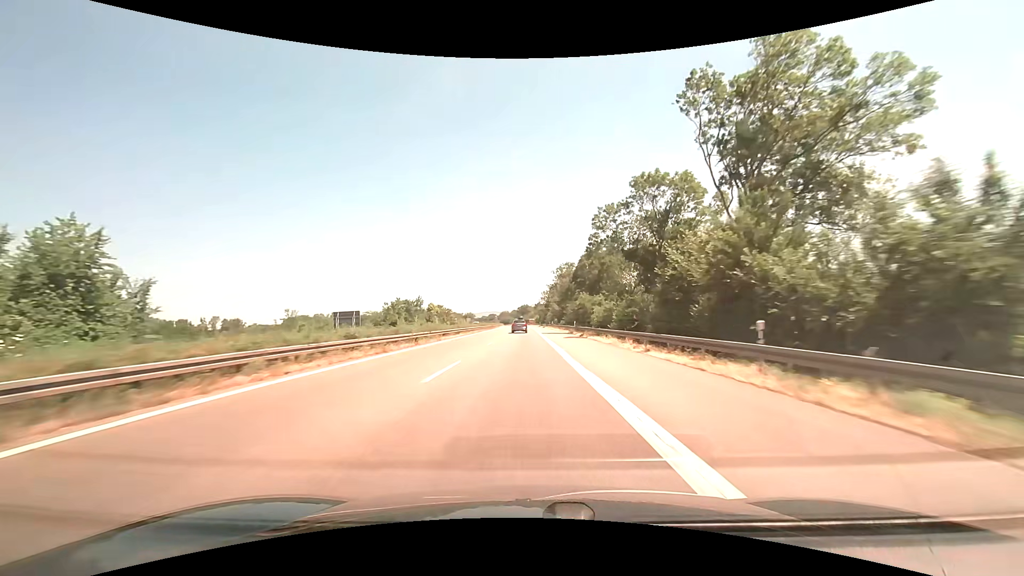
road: motorway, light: Day
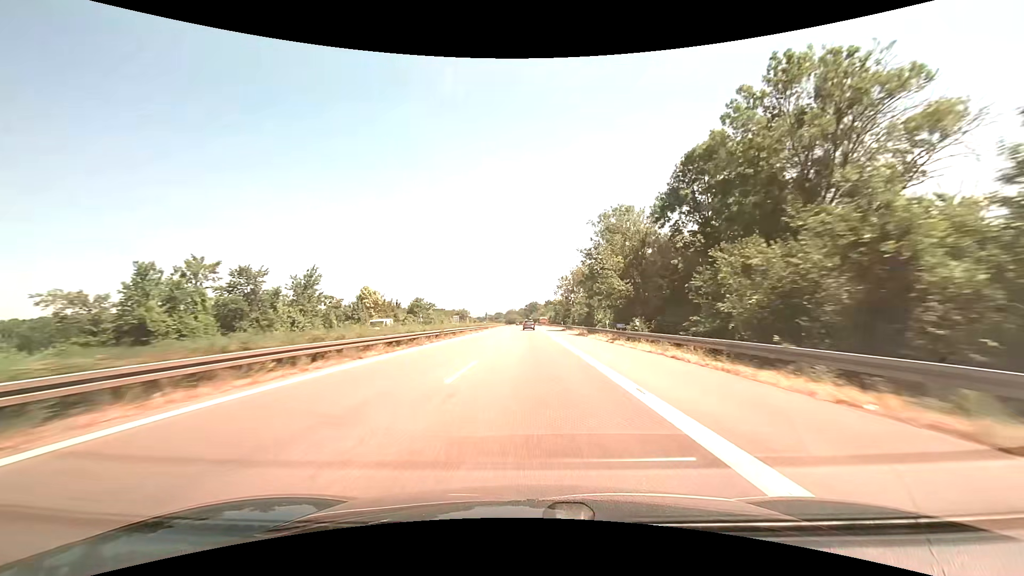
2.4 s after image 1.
(-0.8, +72.9) m; -1°
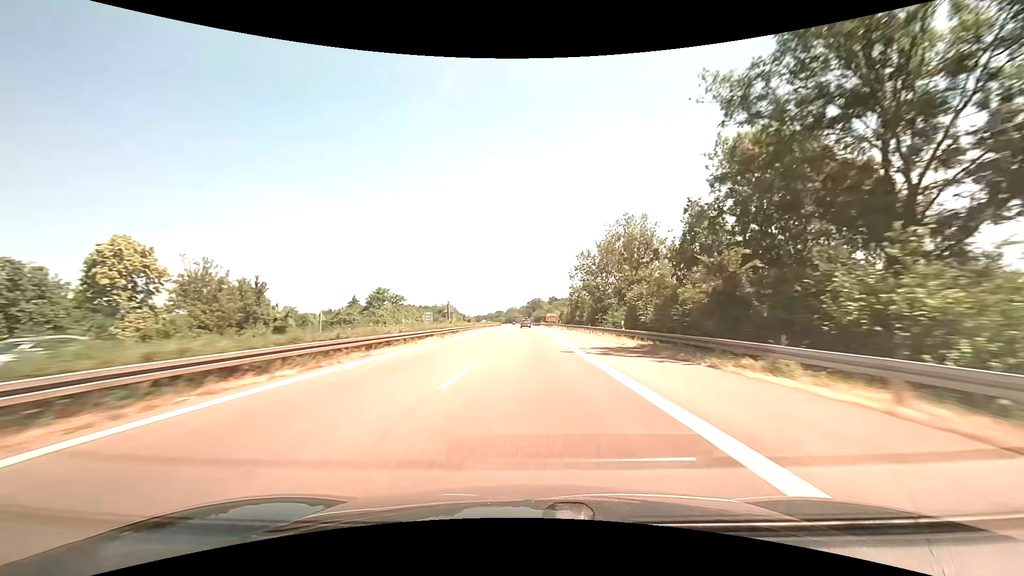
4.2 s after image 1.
(-0.3, +55.1) m; 0°
(0, +10) (0, +20) (0, +30) (0, +40) (0, +50) (0, +60) (0, +70) (0, +80) (-1, +90) (-1, +100) m
